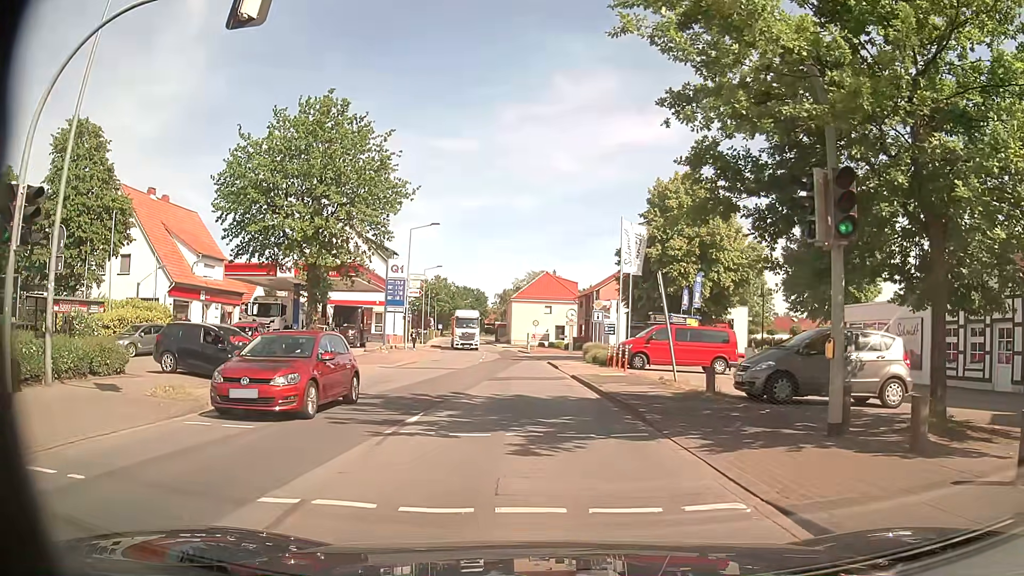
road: secondary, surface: asphalt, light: Day
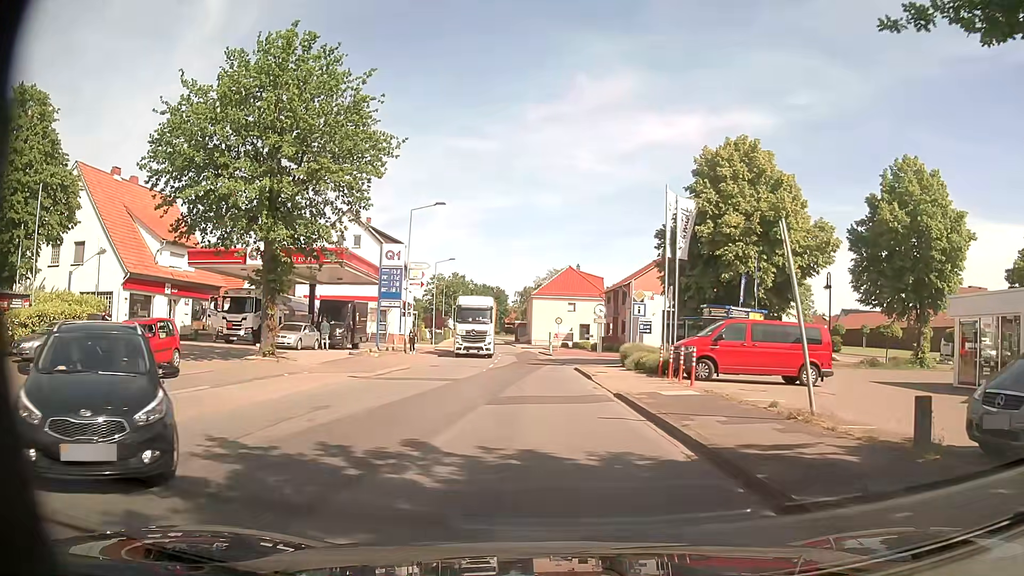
(-0.2, +8.0) m; -1°
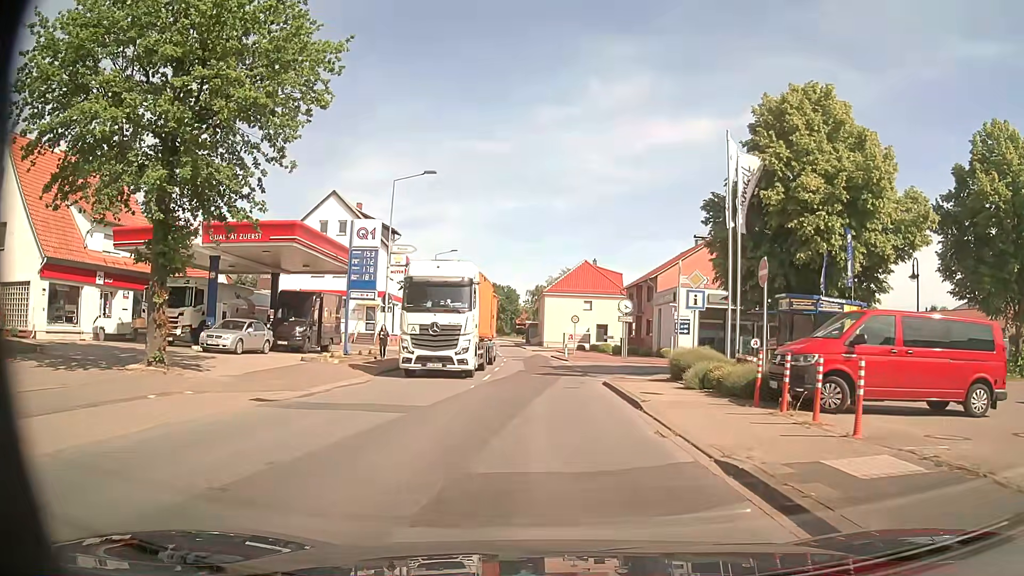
(-0.3, +8.9) m; -2°
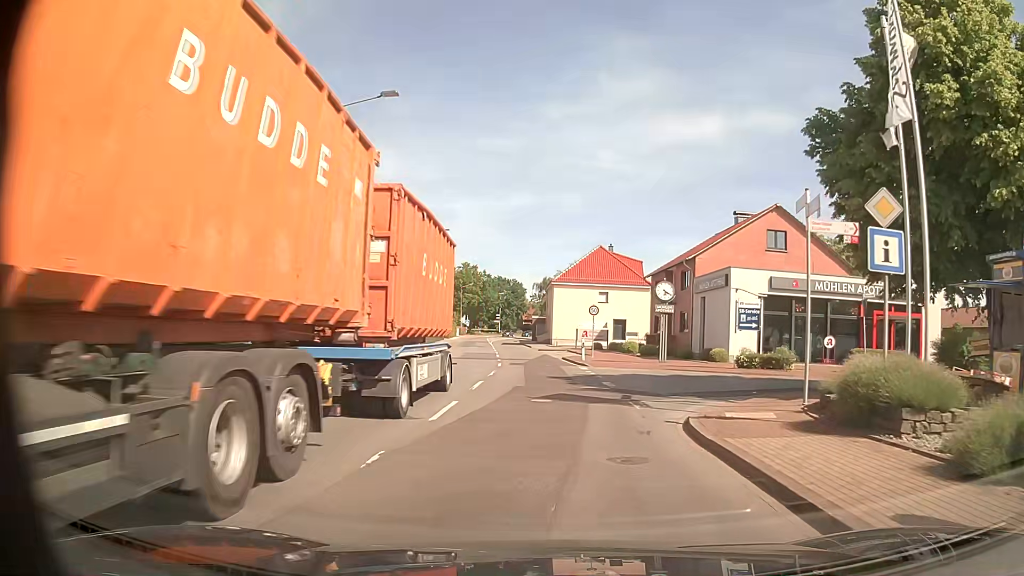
(-0.1, +11.6) m; -1°
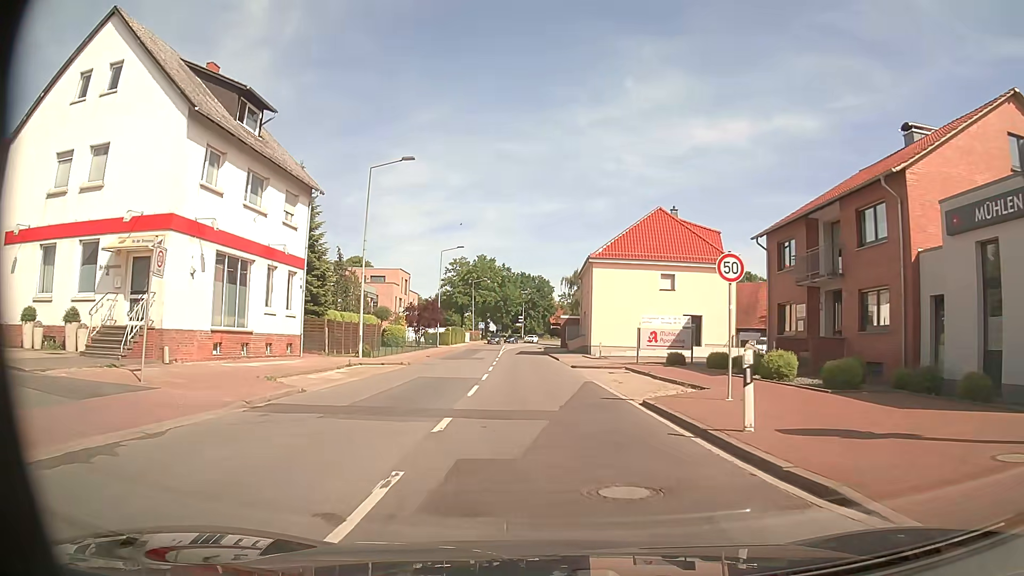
(-0.2, +25.3) m; -2°
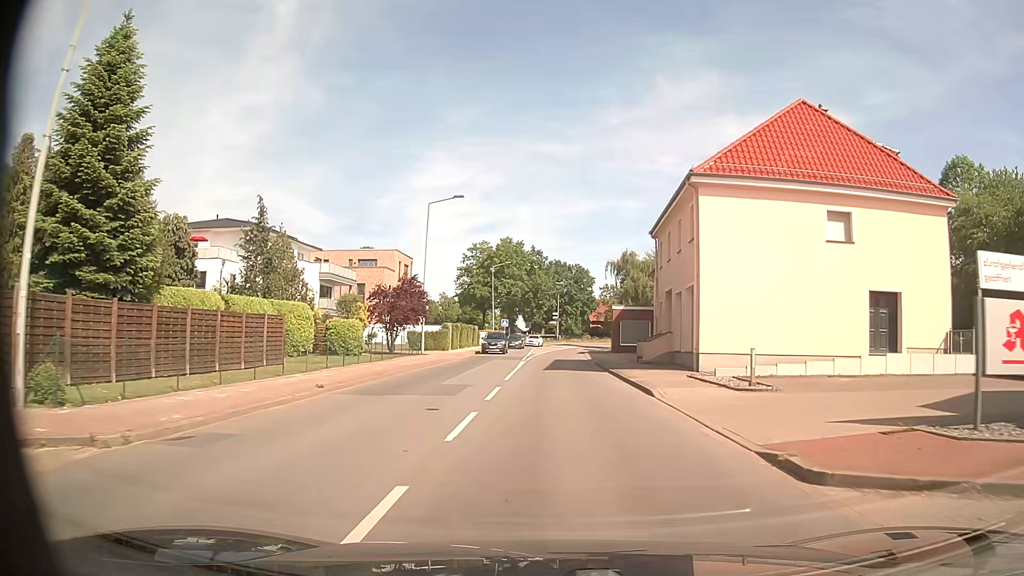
(-0.7, +24.9) m; -3°
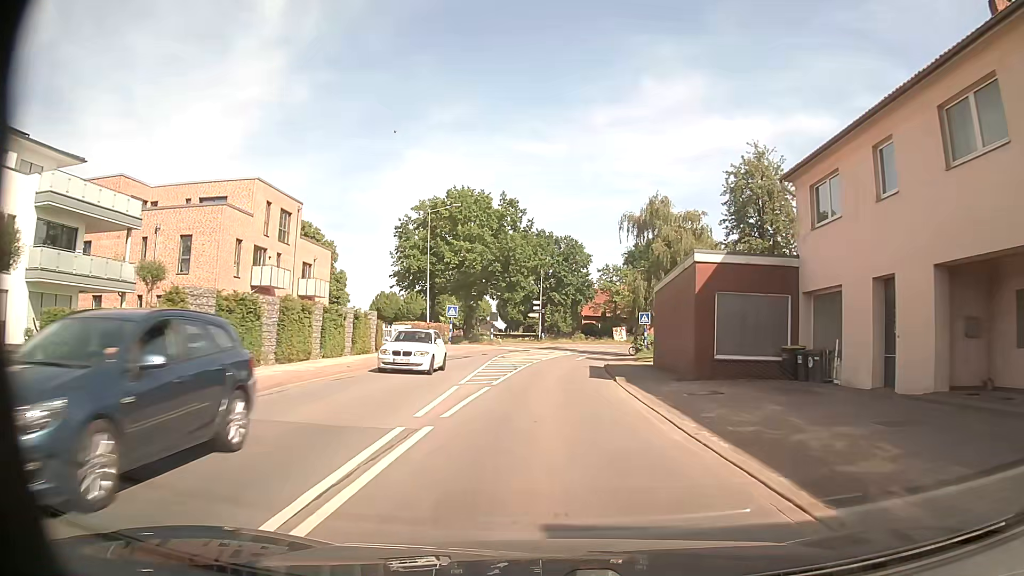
(+0.2, +36.1) m; +2°
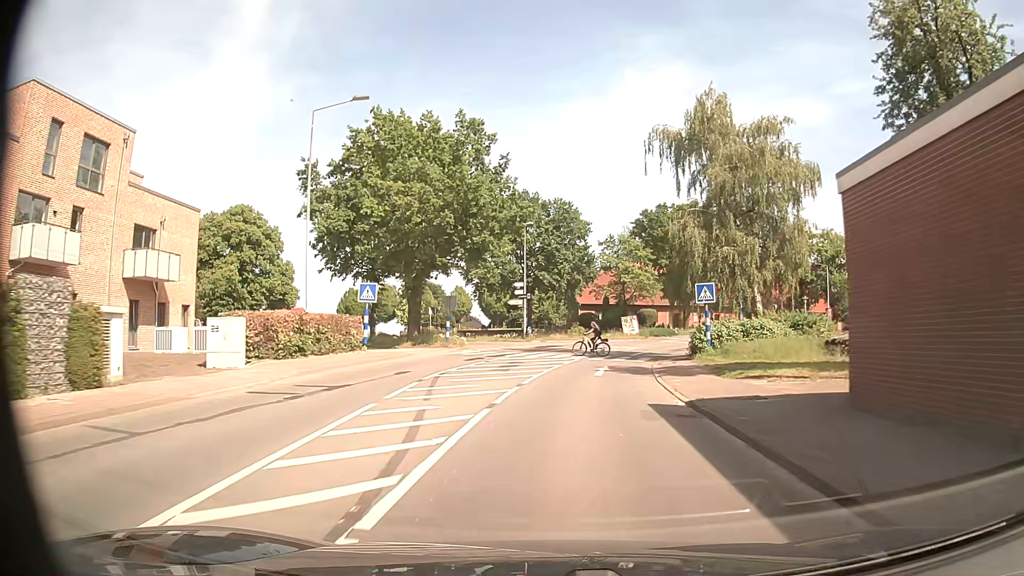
(-0.1, +22.4) m; +1°
(0, +10) (+1, +20) (+2, +30) (+5, +40) (+8, +49) (+12, +58) (+17, +67) (+23, +75) (+29, +83) (+36, +90) m
